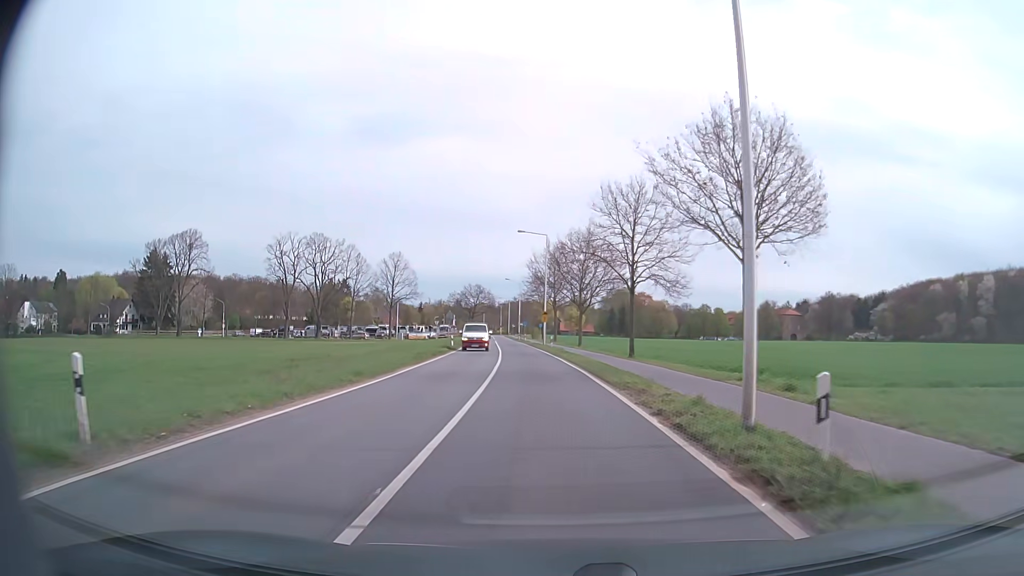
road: secondary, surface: asphalt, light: Day
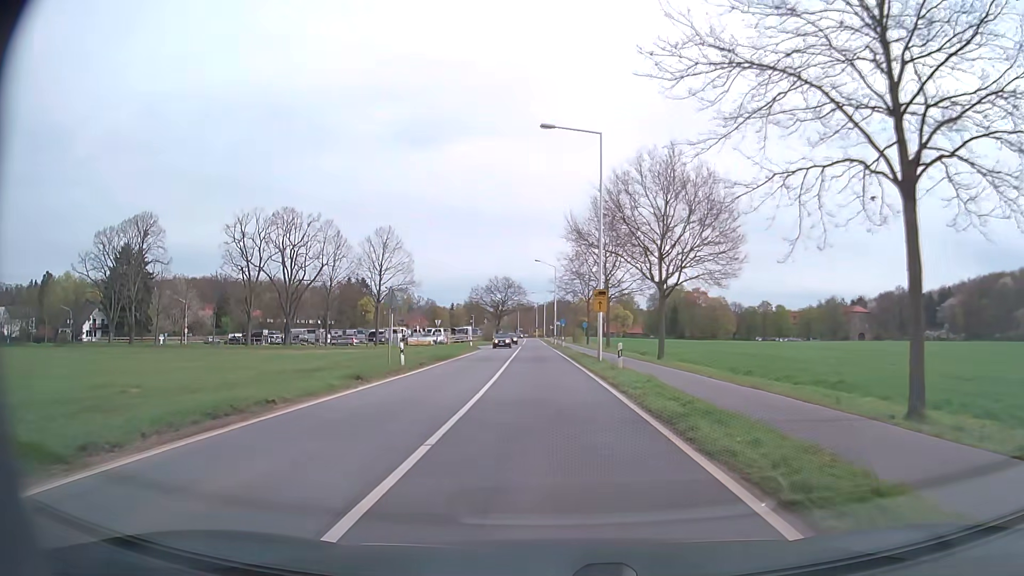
(-1.0, +30.4) m; -4°
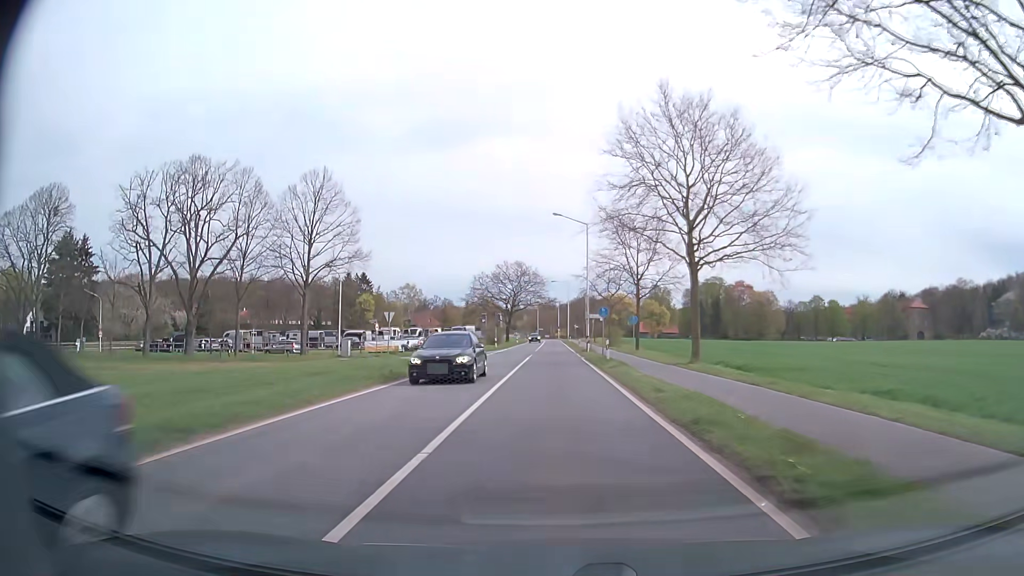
(-0.6, +30.4) m; -2°
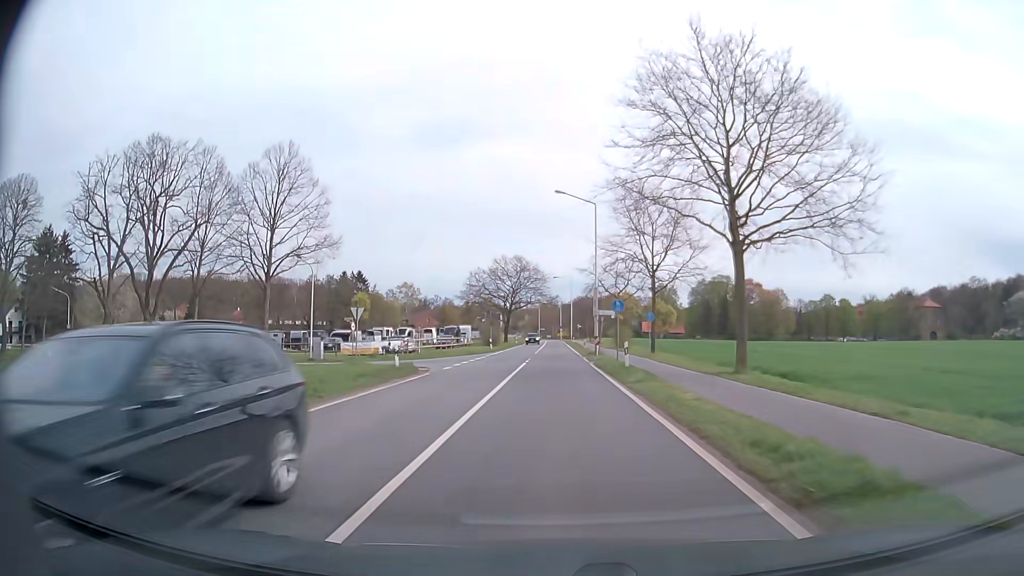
(0.0, +7.6) m; 0°
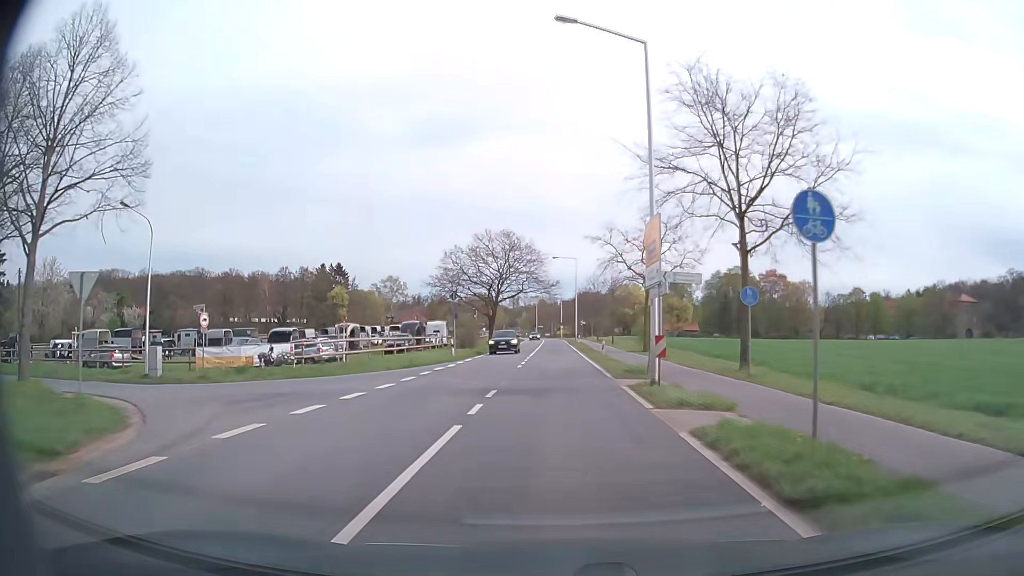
(0.0, +22.8) m; 0°
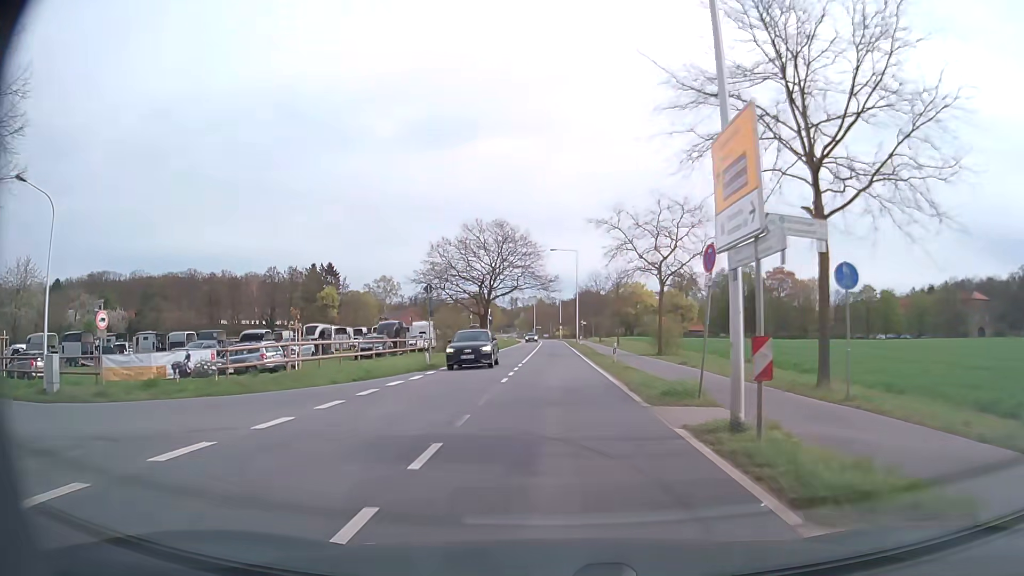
(0.0, +7.6) m; 0°
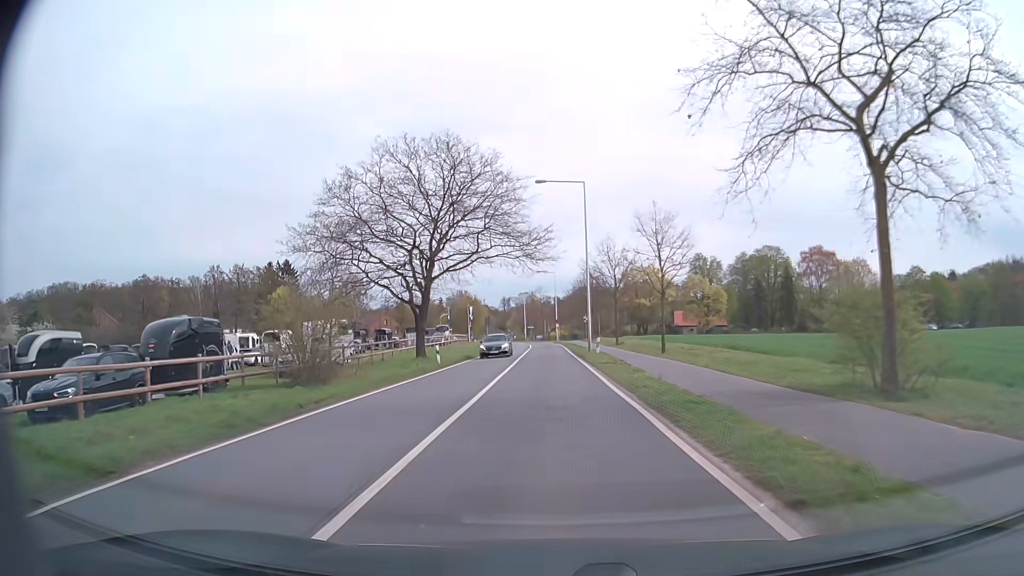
(+0.1, +30.5) m; +1°
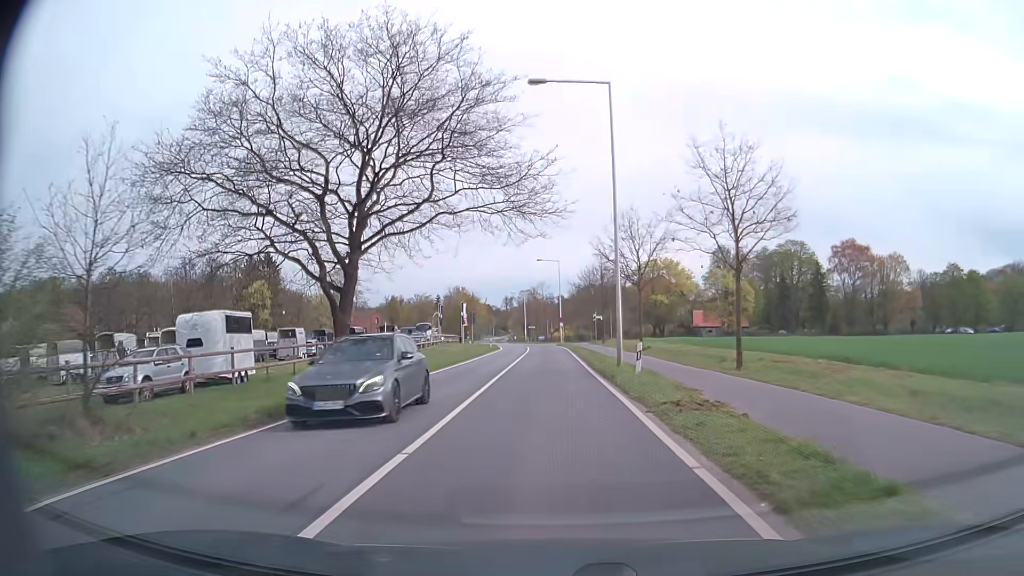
(-0.1, +15.2) m; -1°
(0, +10) (0, +20) (0, +30) (-1, +40) (-1, +50) (-1, +60) (-2, +70) (-2, +80) (-3, +90) (-4, +100) m
